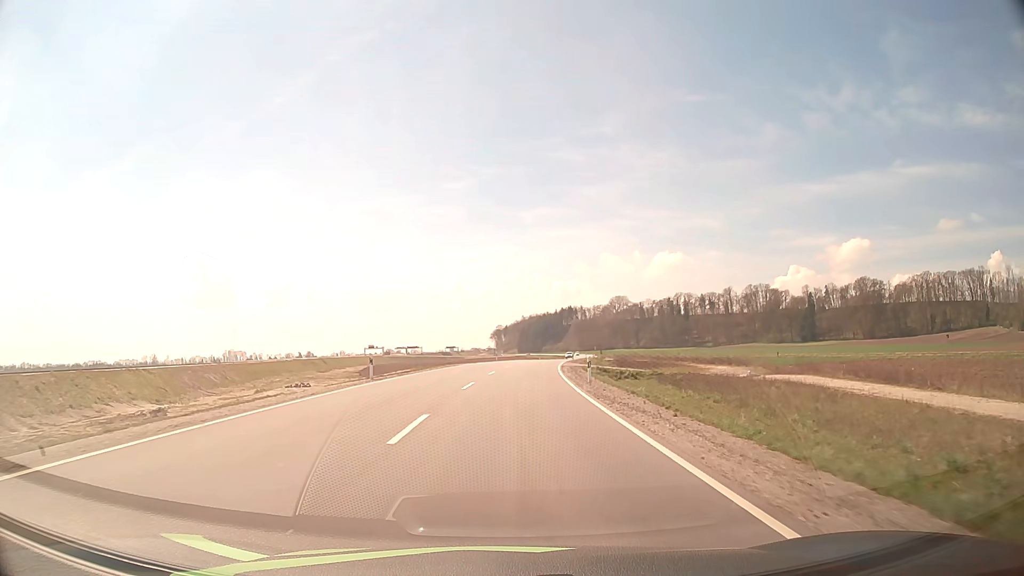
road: tertiary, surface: asphalt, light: Day
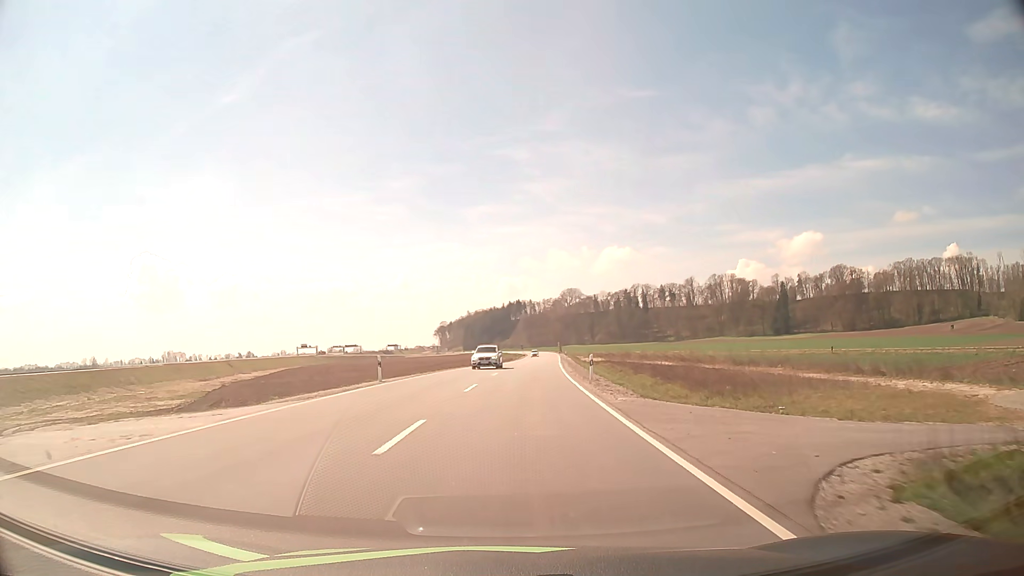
(+1.8, +49.6) m; +4°
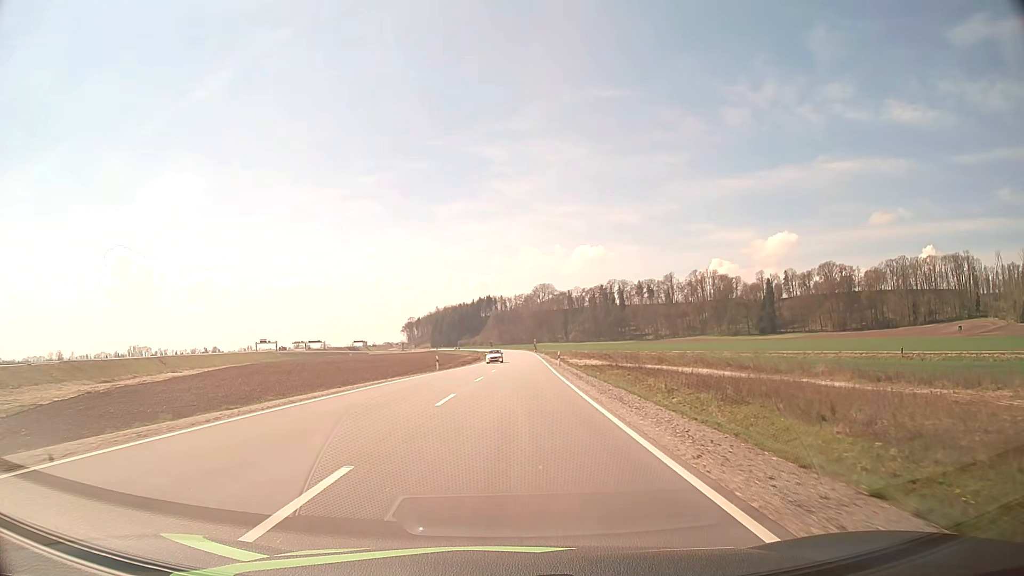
(+0.9, +29.5) m; +3°
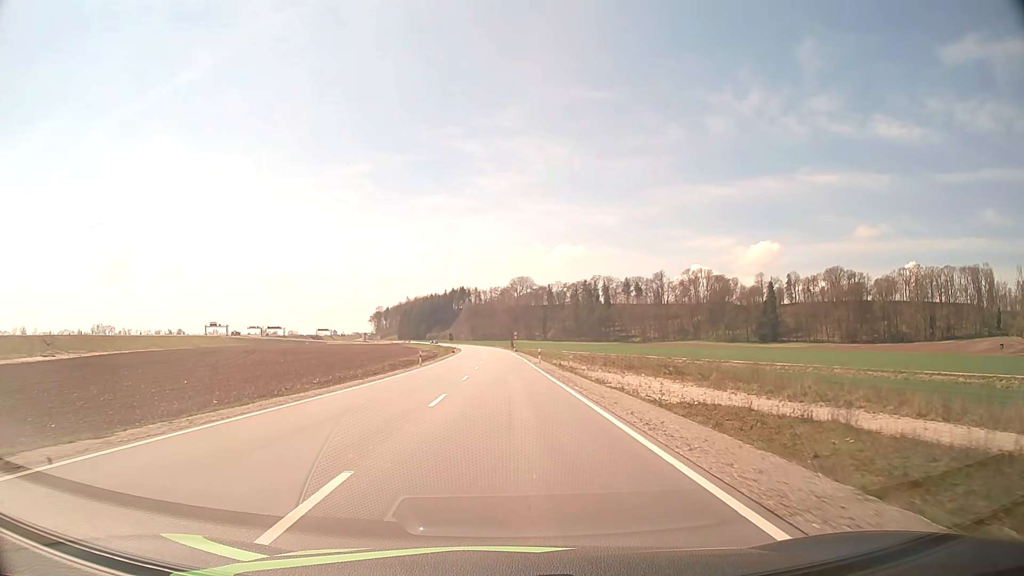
(+0.9, +49.4) m; +2°
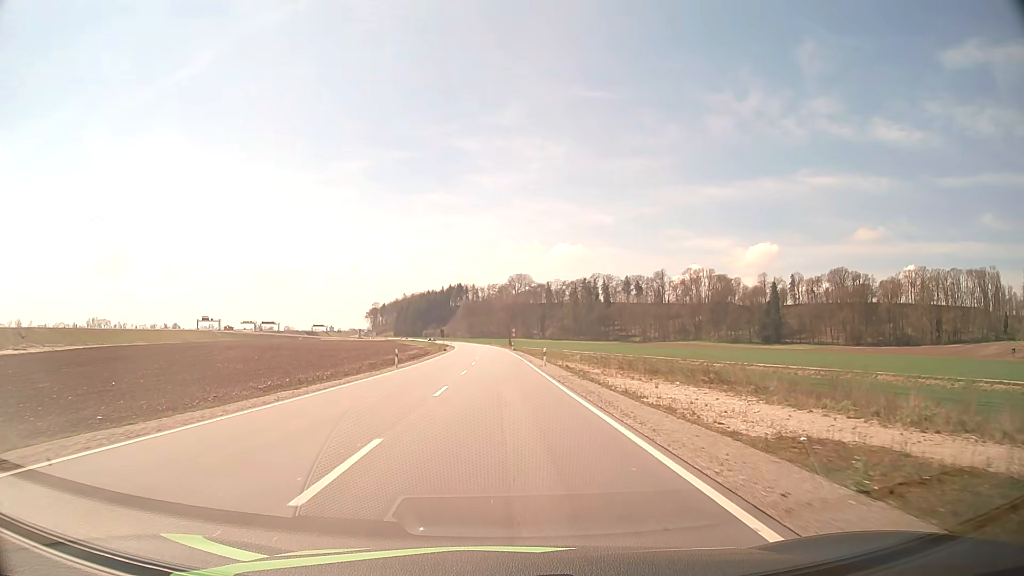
(0.0, +9.8) m; 0°
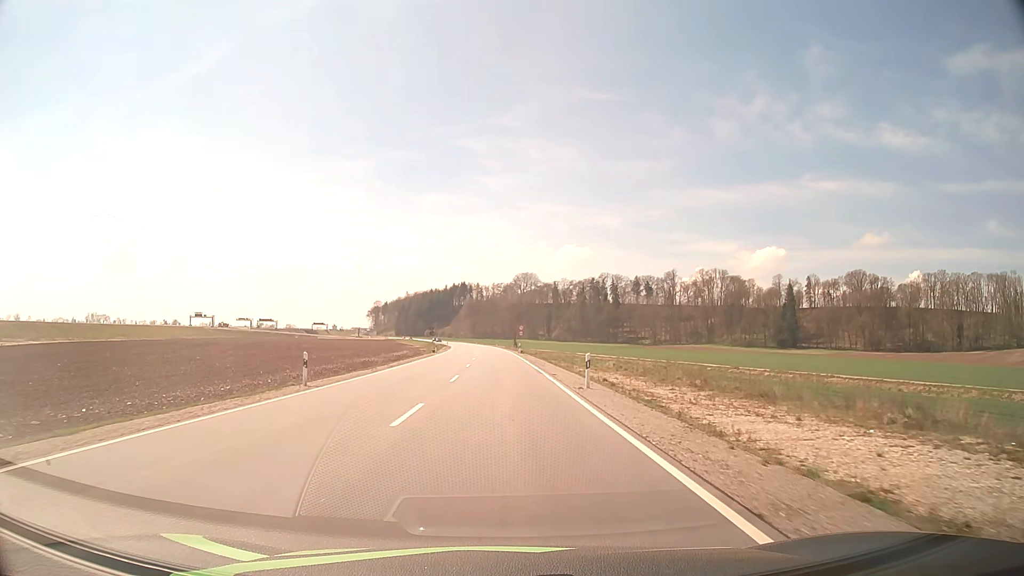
(-0.1, +19.1) m; 0°
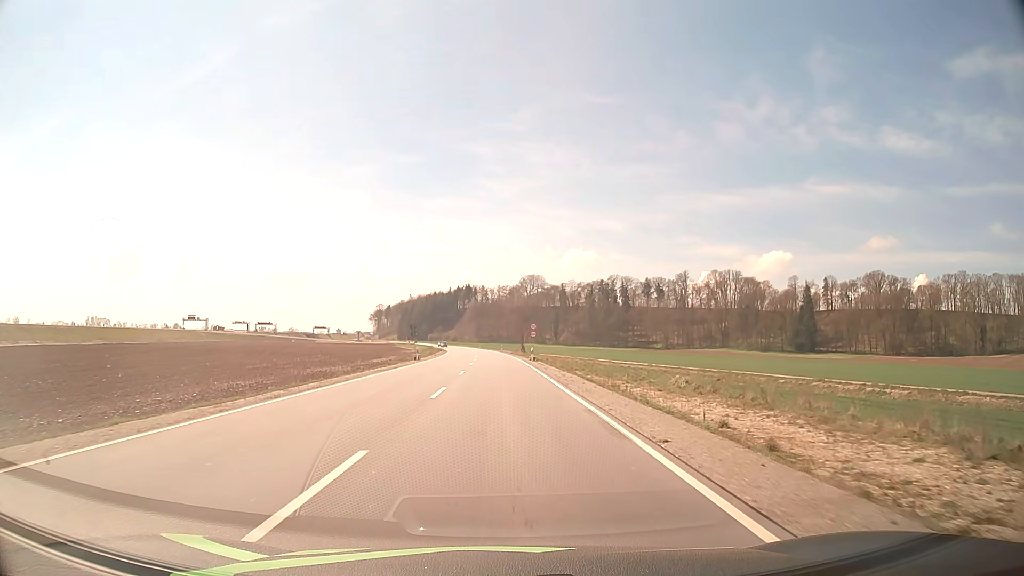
(-0.1, +19.0) m; -1°
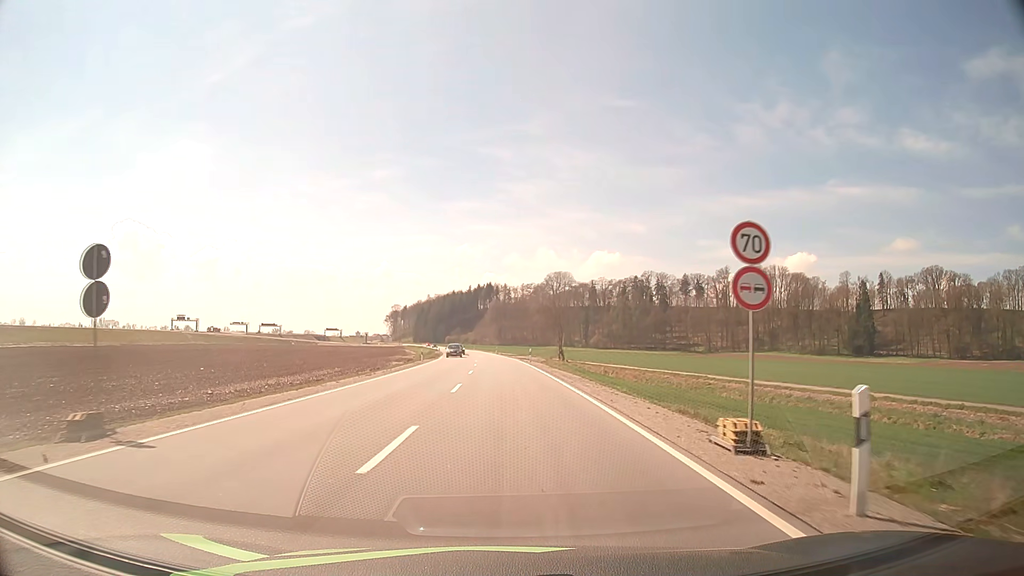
(-0.6, +46.5) m; -2°
(0, +10) (0, +20) (0, +30) (-1, +40) (-1, +50) (-1, +60) (-2, +70) (-2, +80) (-3, +90) (-4, +100) m
